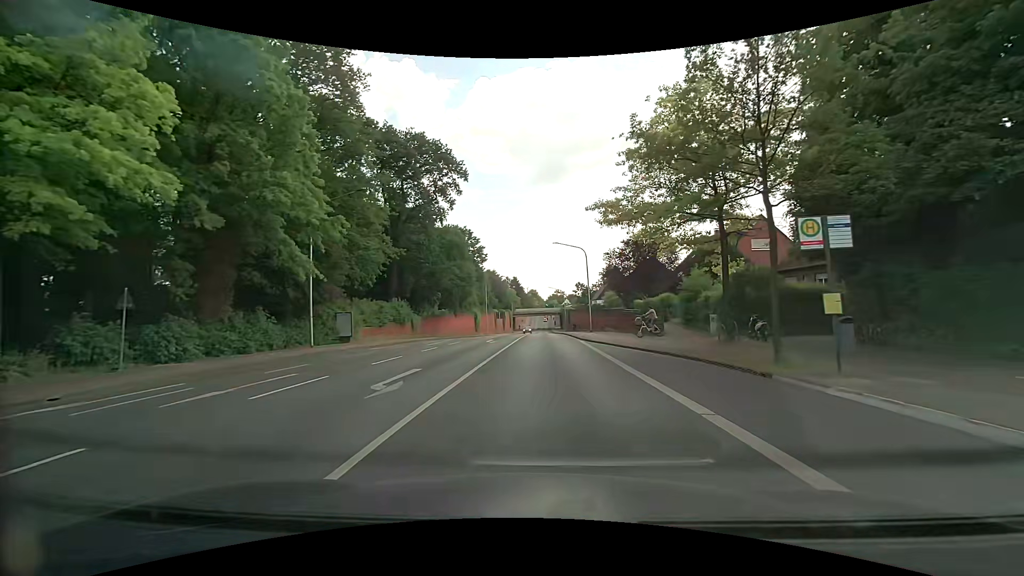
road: secondary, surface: asphalt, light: Day
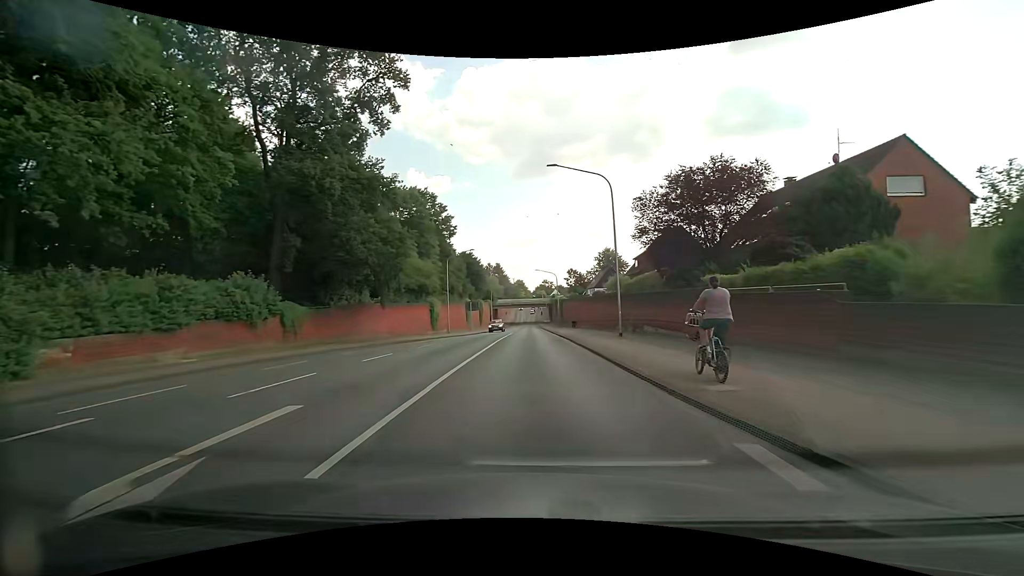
(+0.2, +25.9) m; +1°
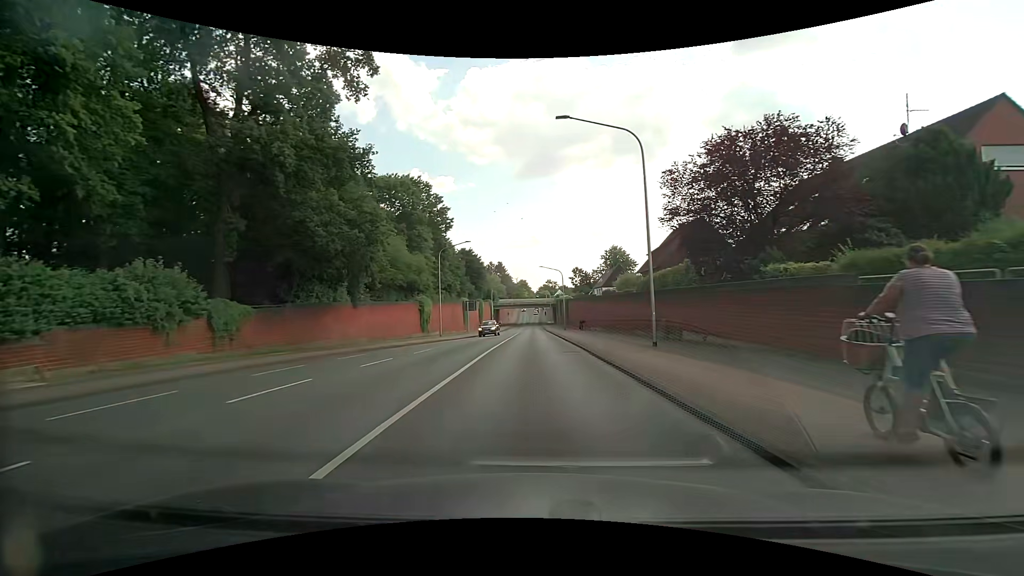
(-0.1, +7.0) m; 0°
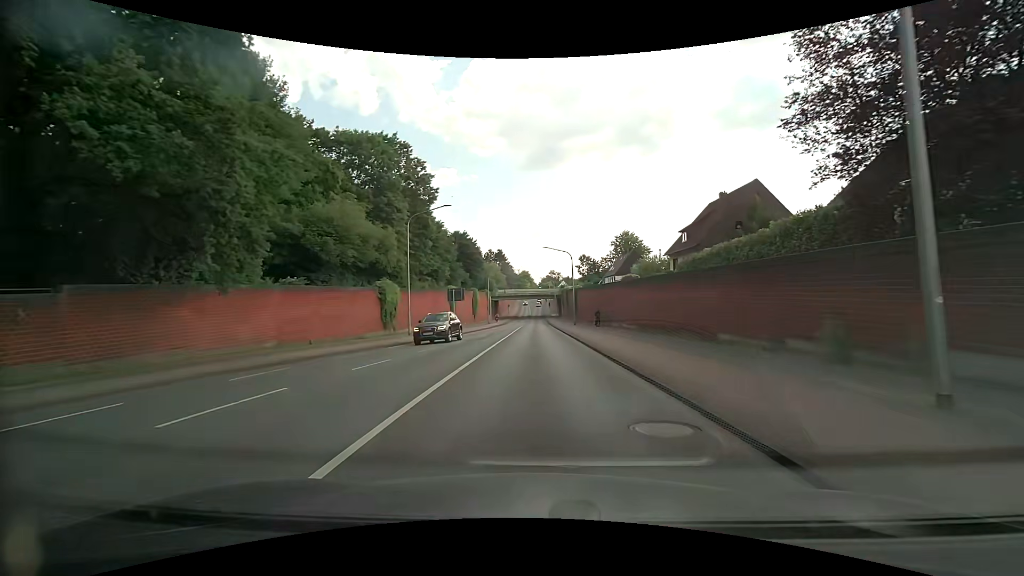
(-0.2, +14.0) m; -1°
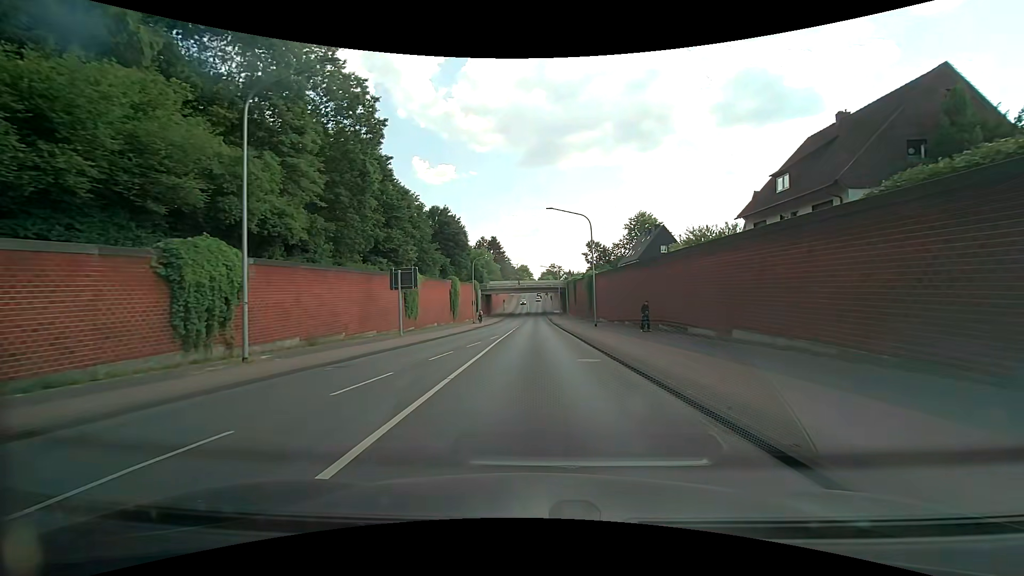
(0.0, +21.5) m; 0°
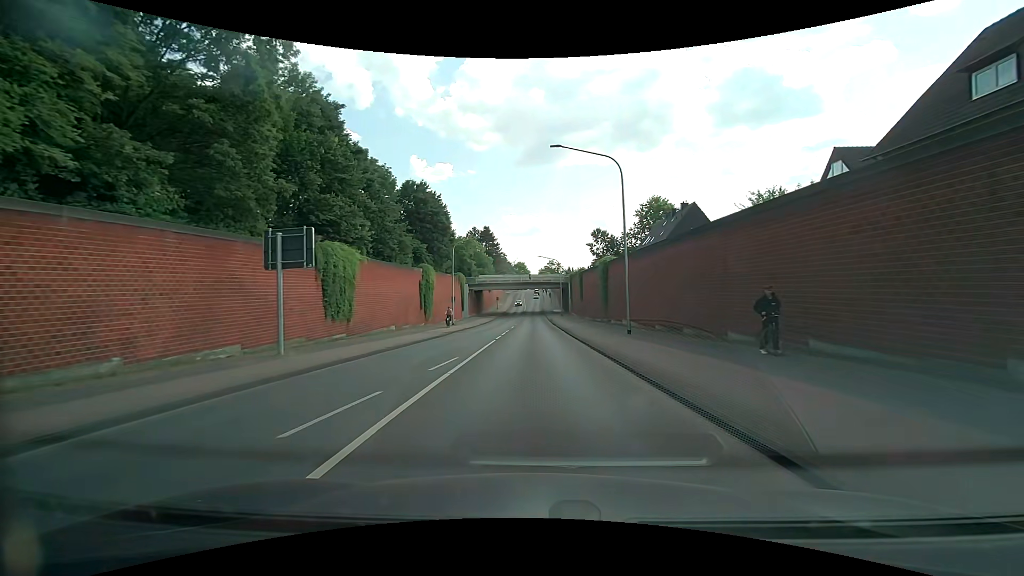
(0.0, +15.2) m; 0°
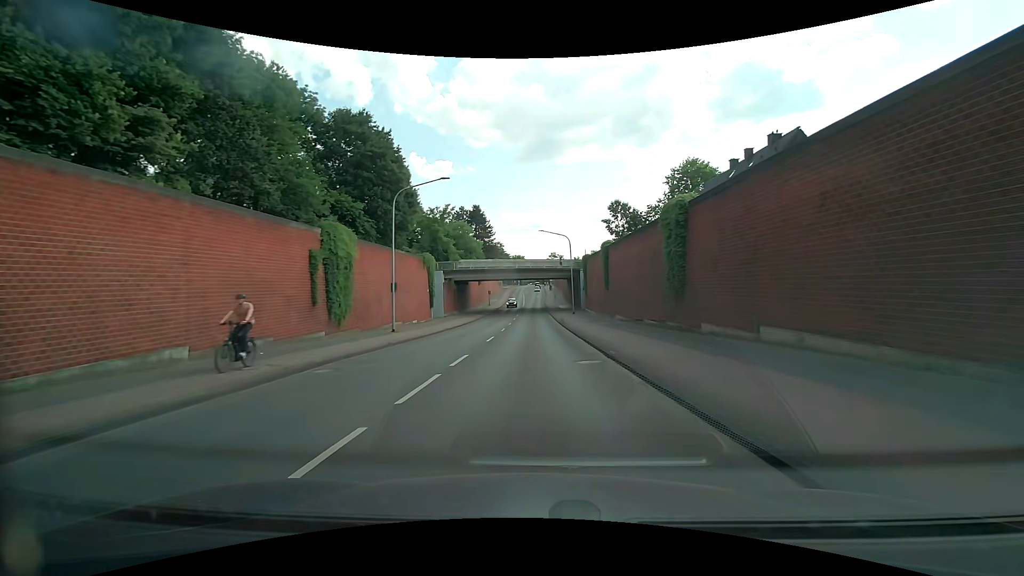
(0.0, +22.7) m; 0°
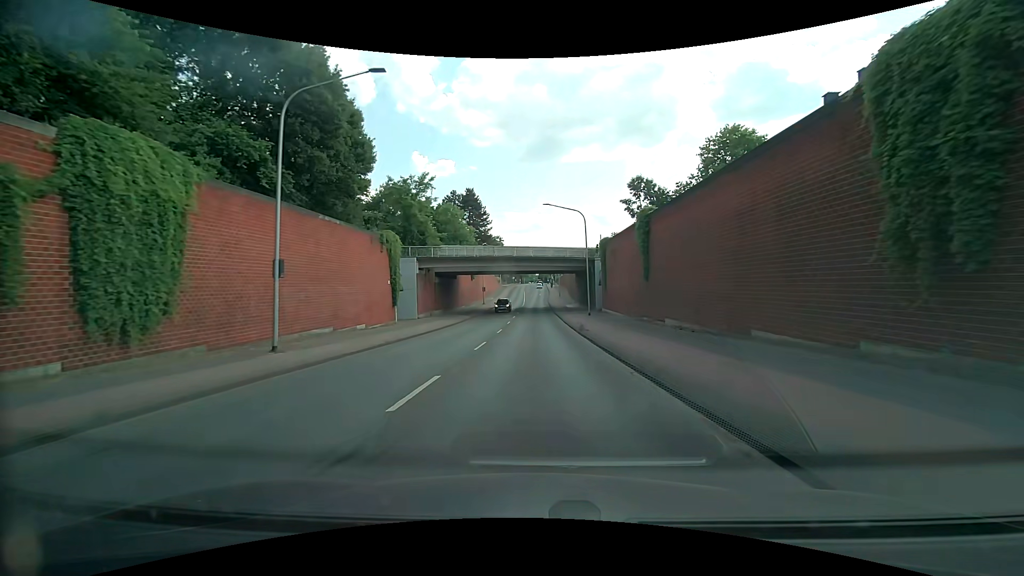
(-0.1, +14.3) m; 0°
(0, +10) (0, +20) (0, +30) (0, +40) (0, +50) (0, +60) (0, +70) (0, +80) (+1, +90) (+1, +100) m
